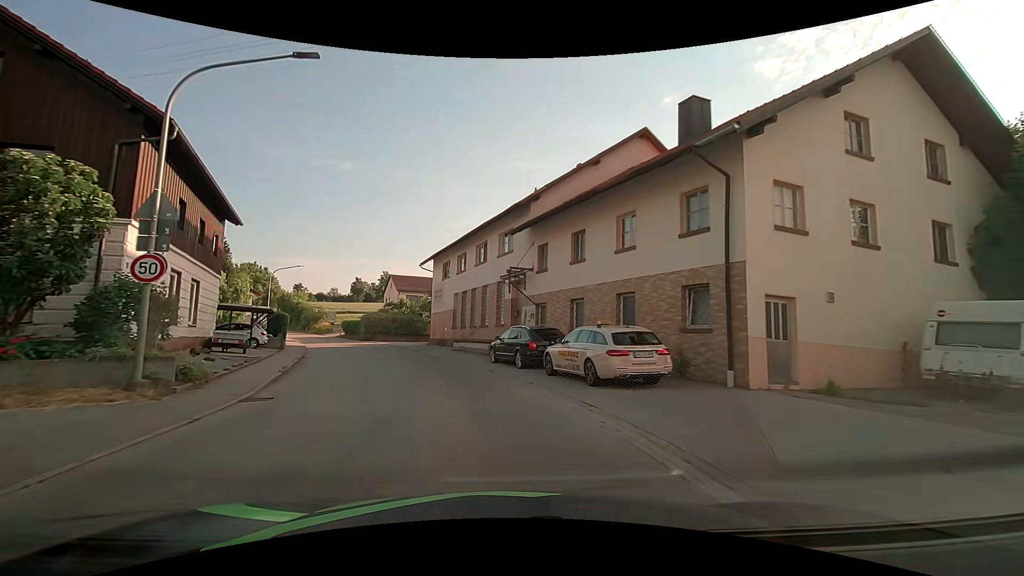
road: tertiary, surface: asphalt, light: Day
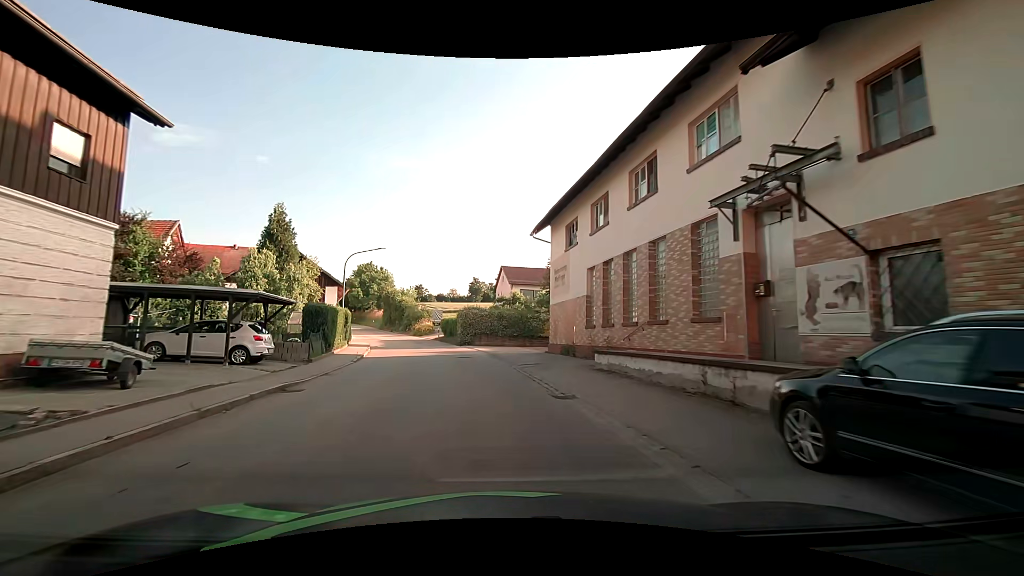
(-2.0, +15.2) m; -15°
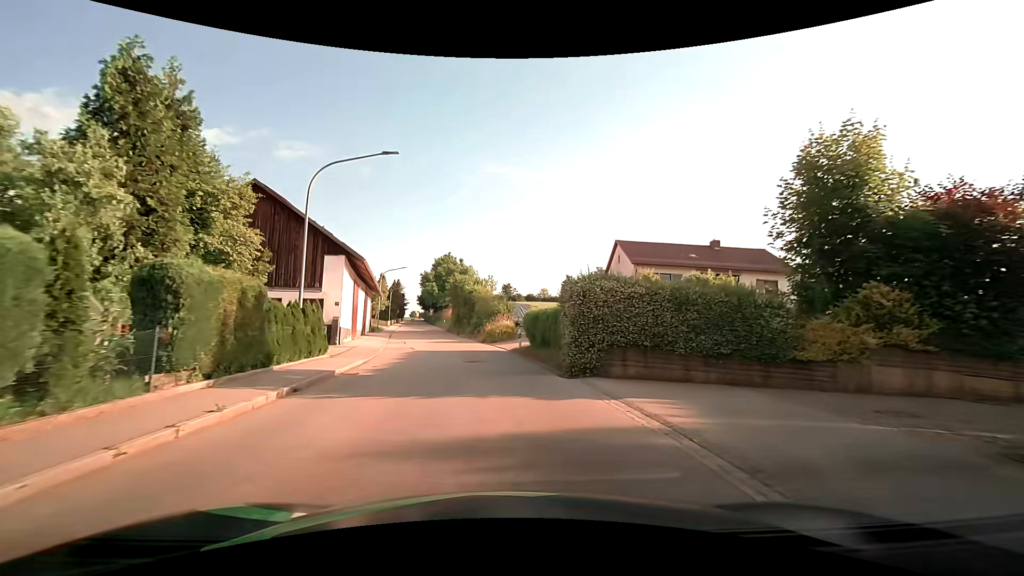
(-1.9, +23.4) m; -9°
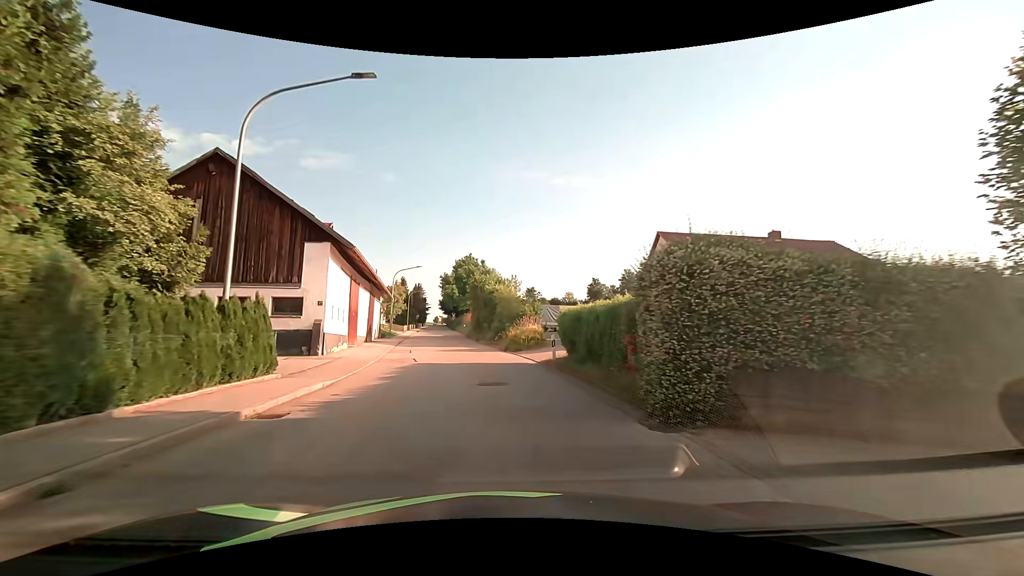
(-0.2, +6.2) m; -3°
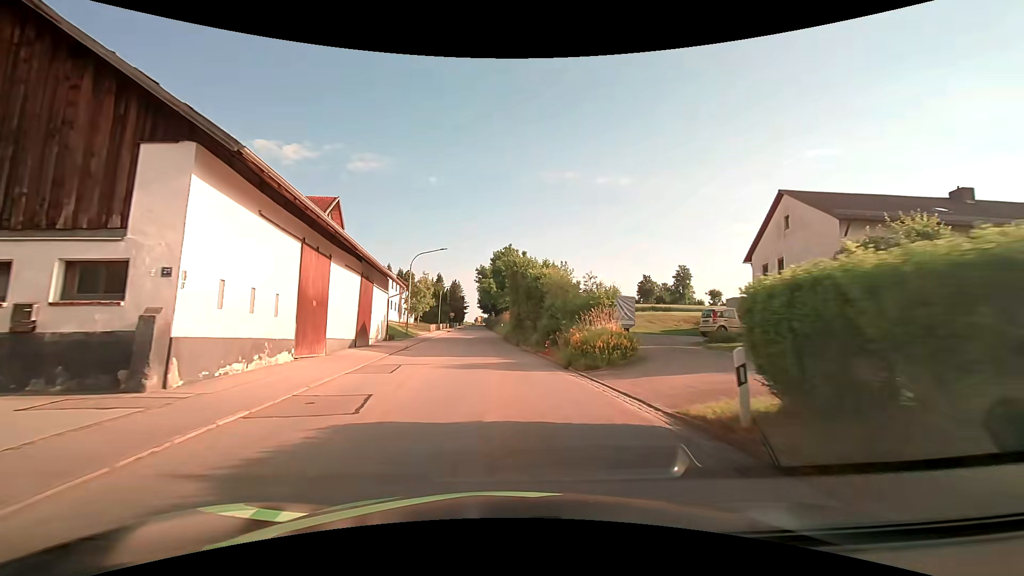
(-0.5, +12.6) m; -4°
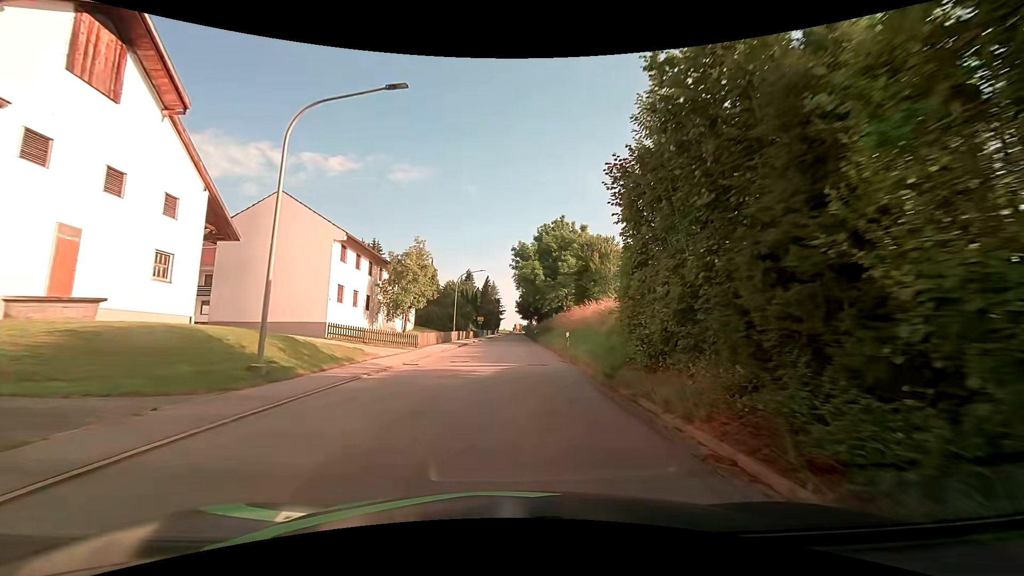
(-1.7, +30.8) m; -5°
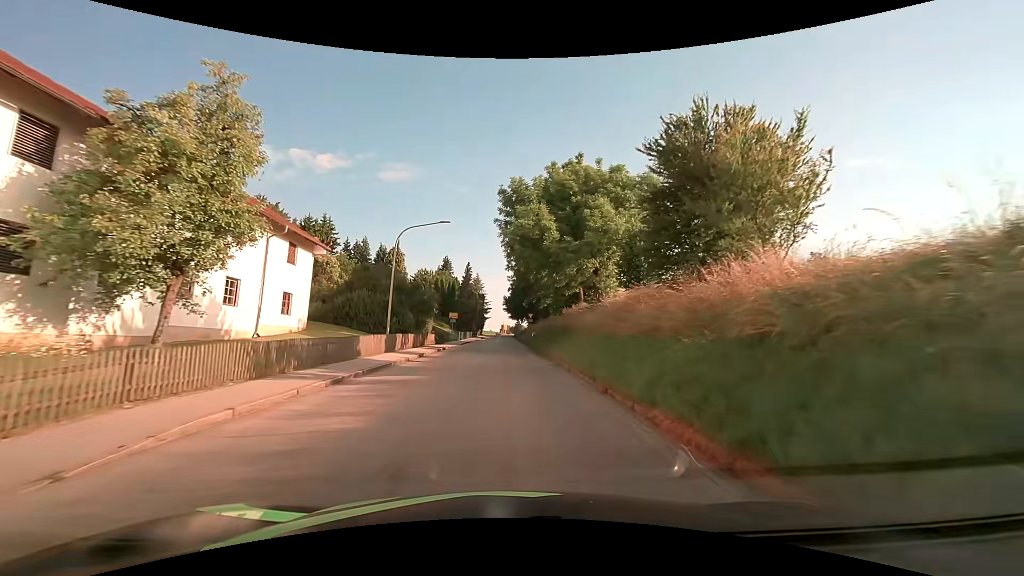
(+0.4, +24.5) m; +2°
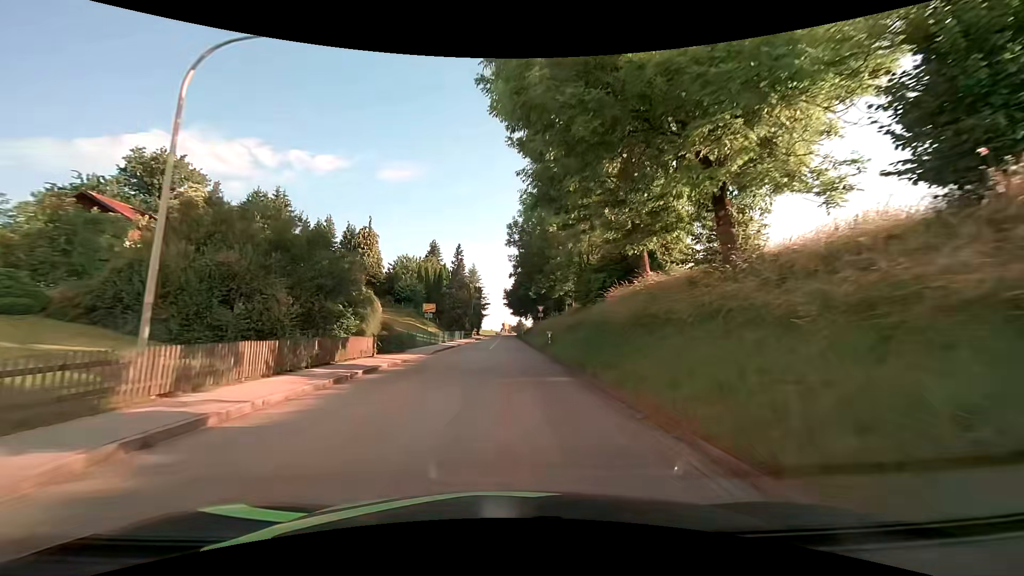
(-0.1, +18.9) m; -1°
(0, +10) (0, +20) (0, +30) (0, +40) (0, +50) (+1, +60) (+1, +70) (+1, +80) (+1, +90) (+1, +100) m
